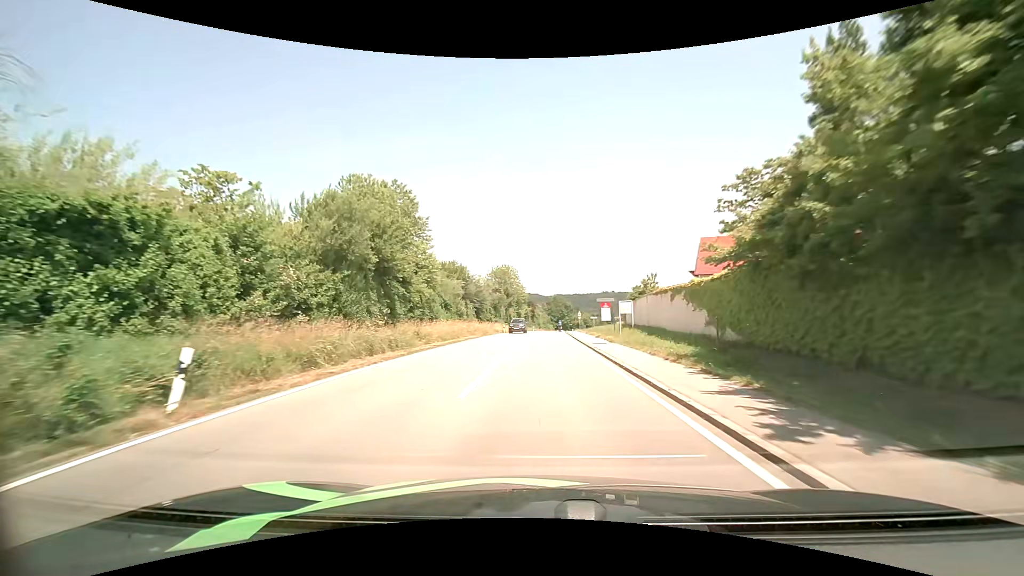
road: tertiary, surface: asphalt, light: Day
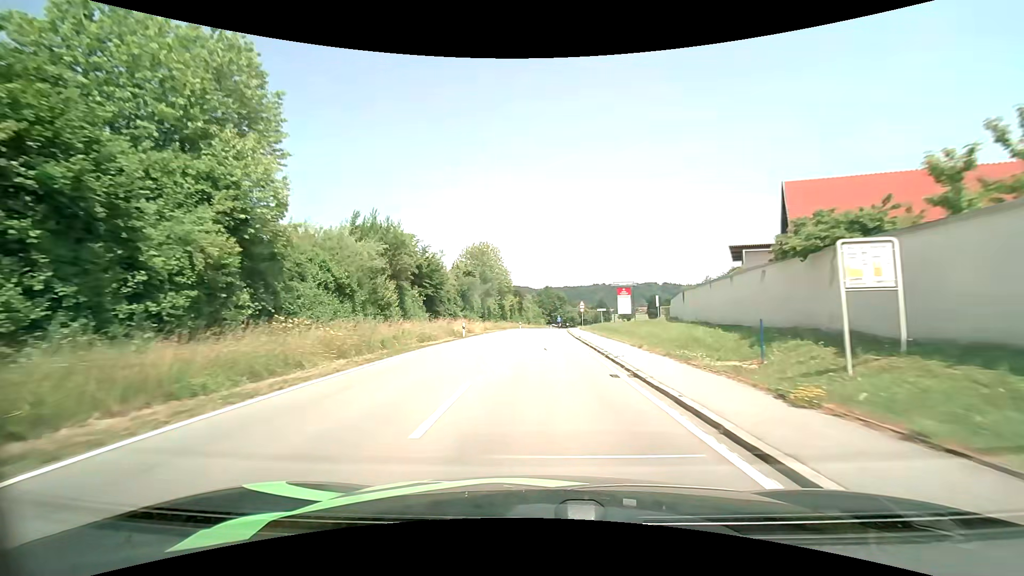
(+0.2, +26.6) m; +1°
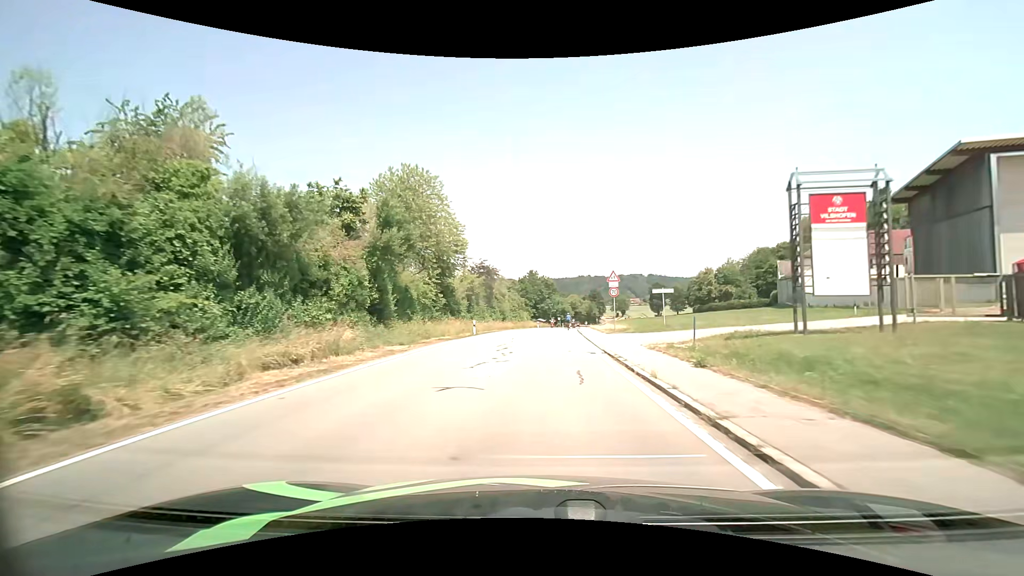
(+0.5, +42.8) m; +1°
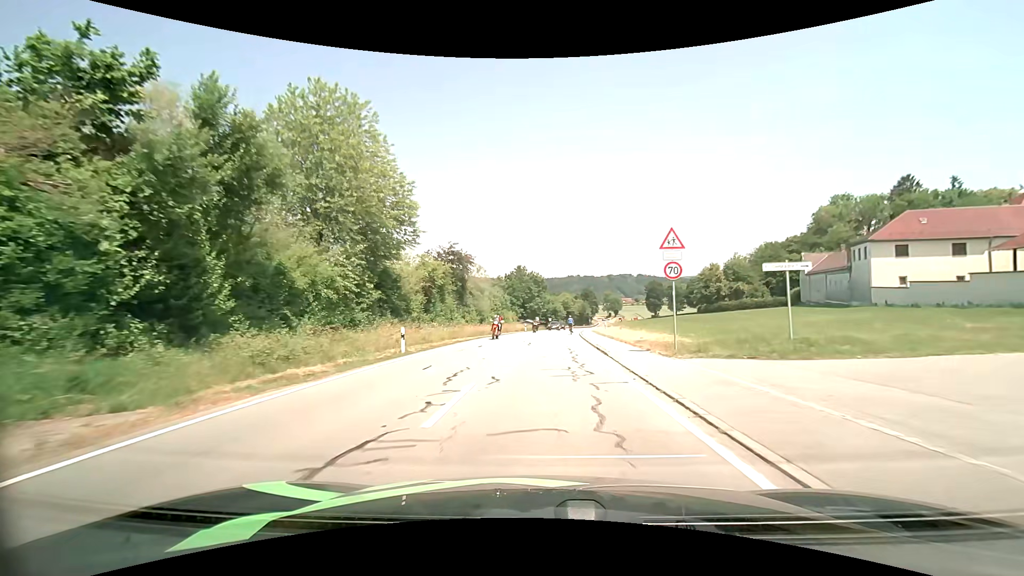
(+0.2, +16.5) m; +1°
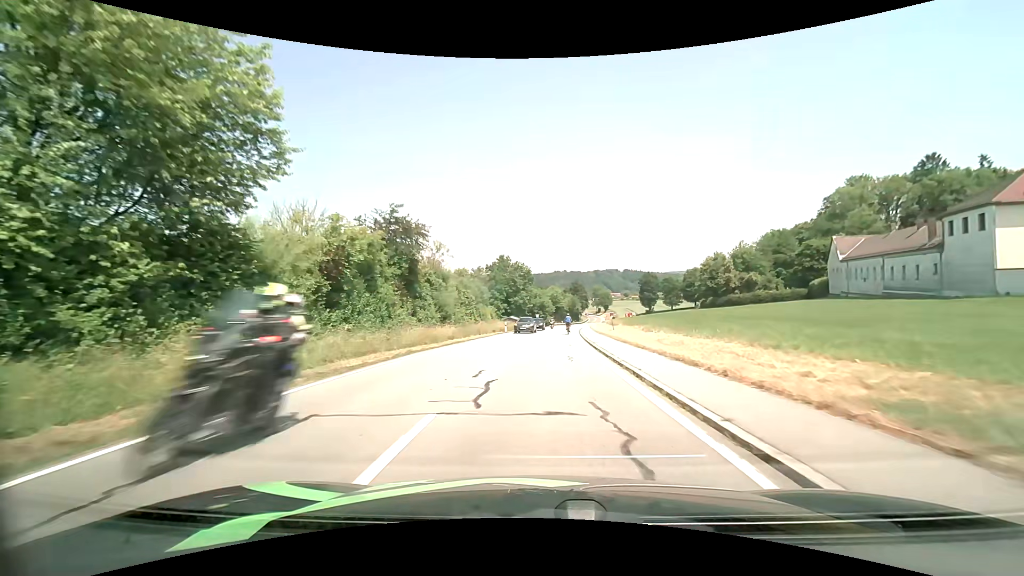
(+0.2, +16.4) m; +2°
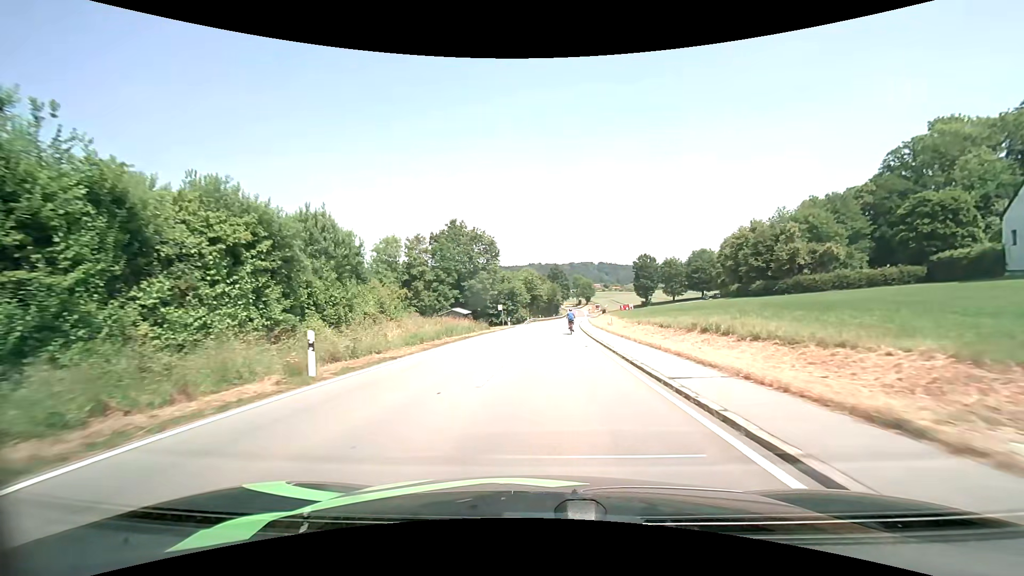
(+1.0, +40.5) m; +3°
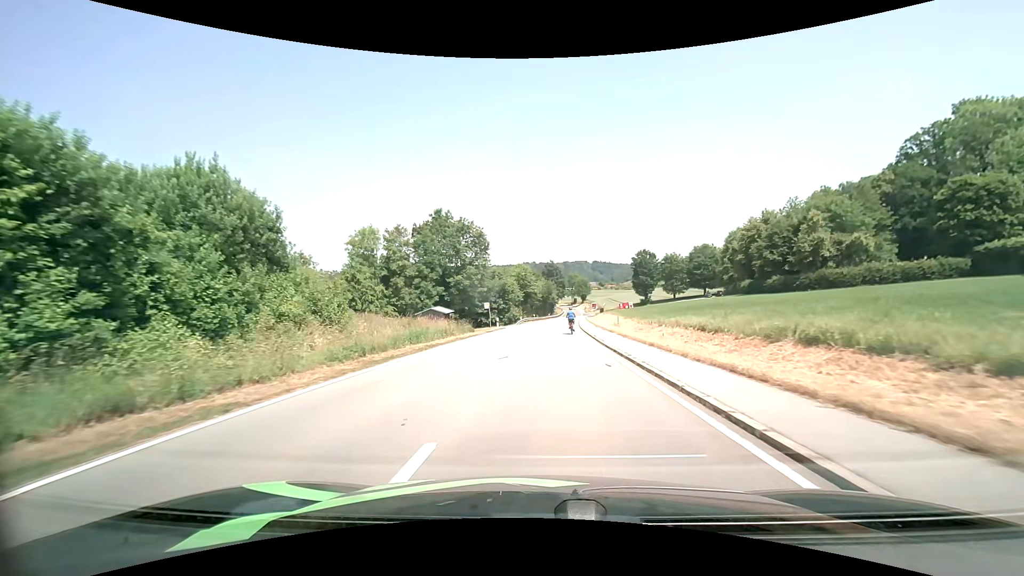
(0.0, +8.2) m; +1°
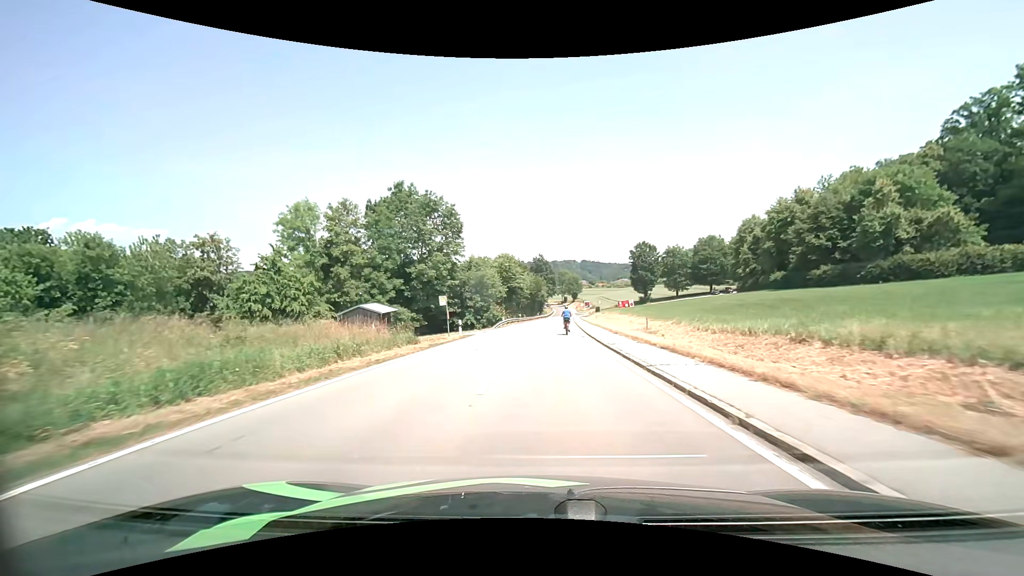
(+0.2, +16.4) m; +1°
(0, +10) (0, +20) (+1, +30) (+1, +40) (+2, +50) (+2, +60) (+3, +70) (+3, +80) (+4, +90) (+5, +100) m
